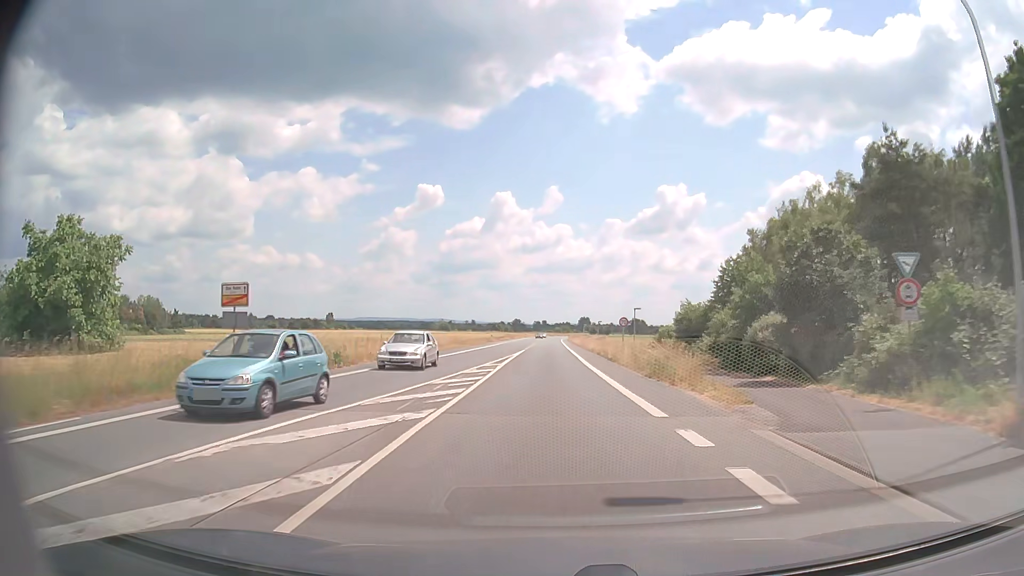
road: primary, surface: asphalt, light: Day
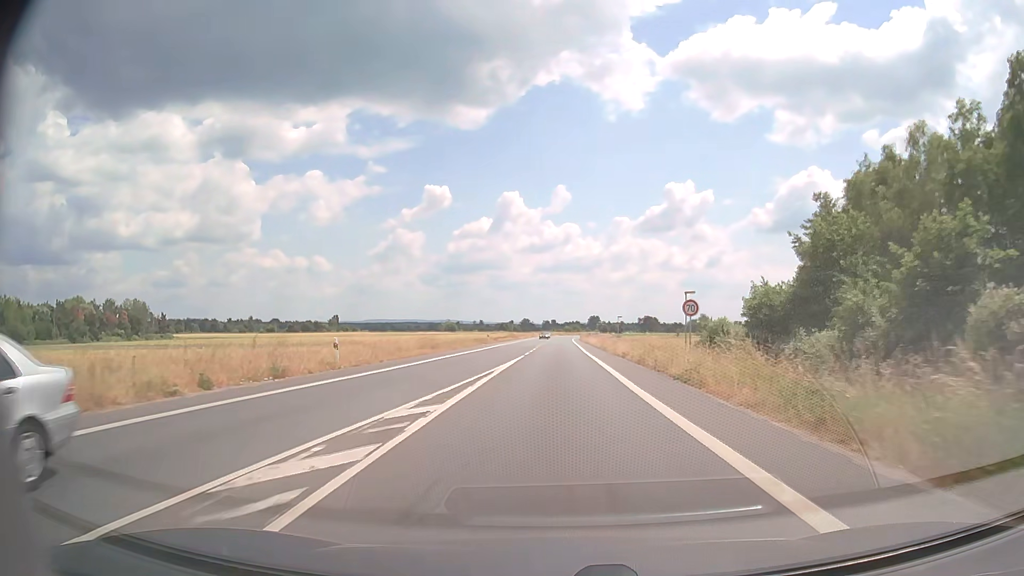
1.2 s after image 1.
(-0.1, +18.4) m; -1°
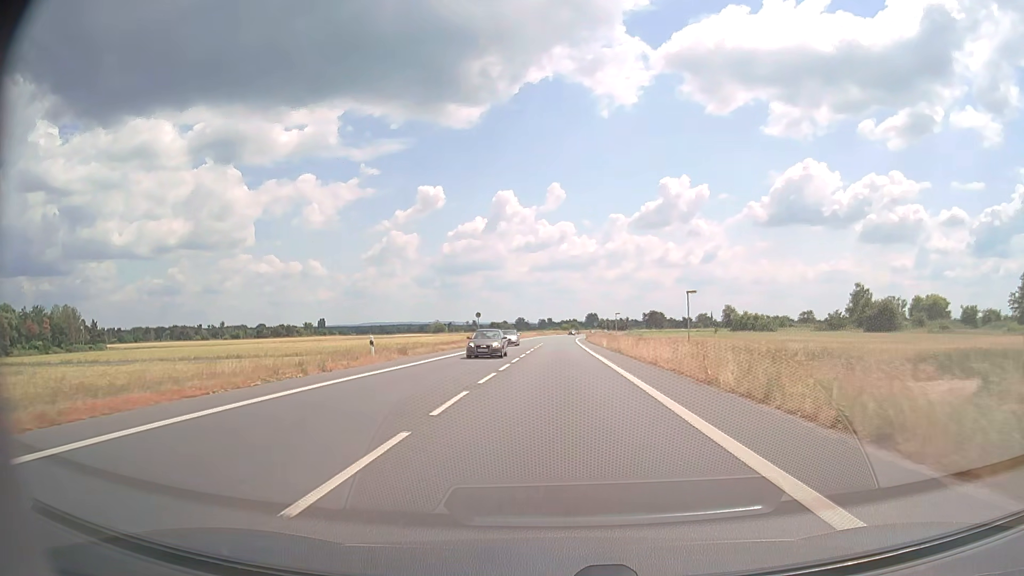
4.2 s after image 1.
(+0.2, +48.5) m; 0°
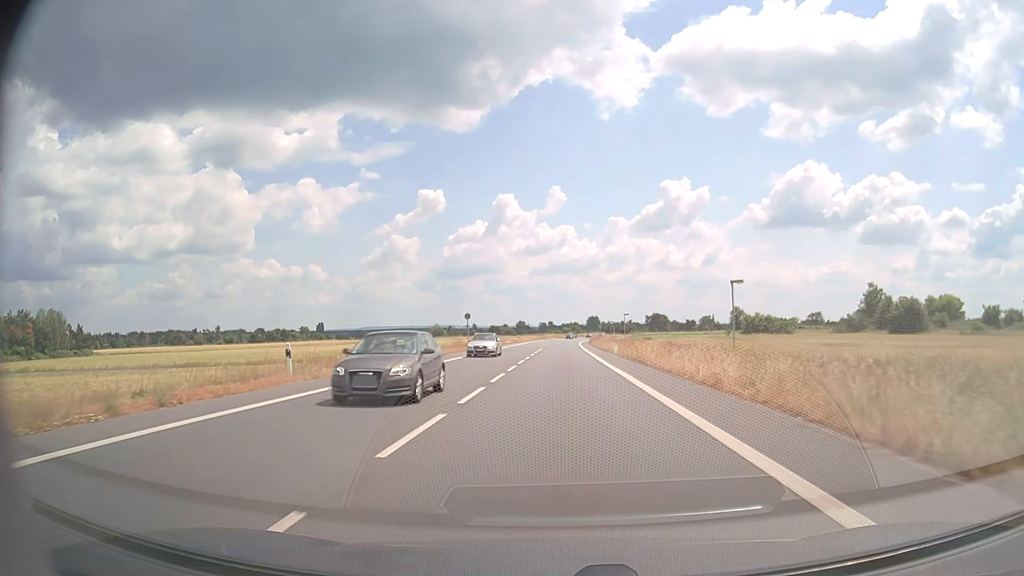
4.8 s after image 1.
(0.0, +9.8) m; 0°
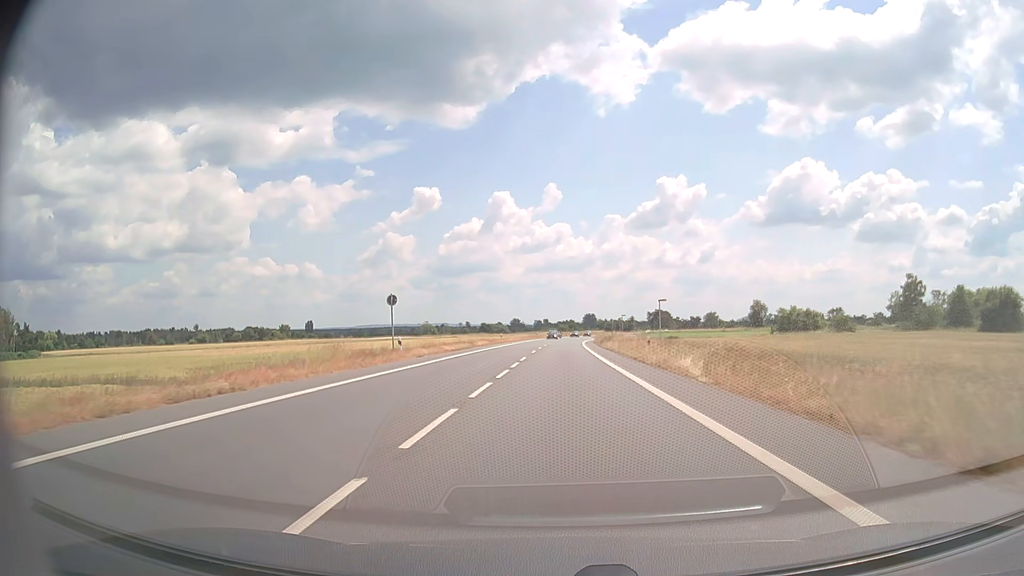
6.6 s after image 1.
(+0.1, +29.2) m; 0°
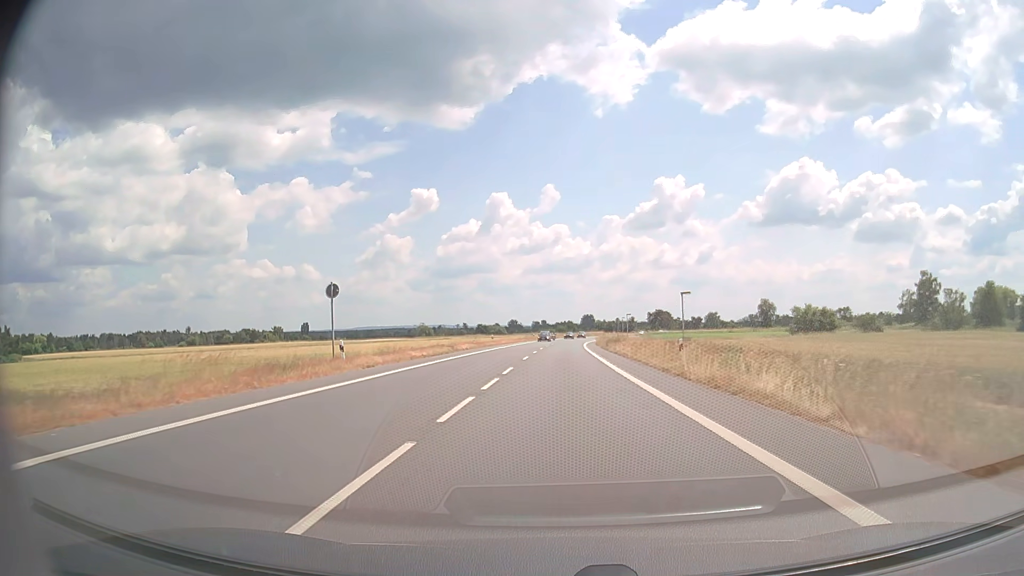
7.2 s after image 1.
(0.0, +9.8) m; 0°
